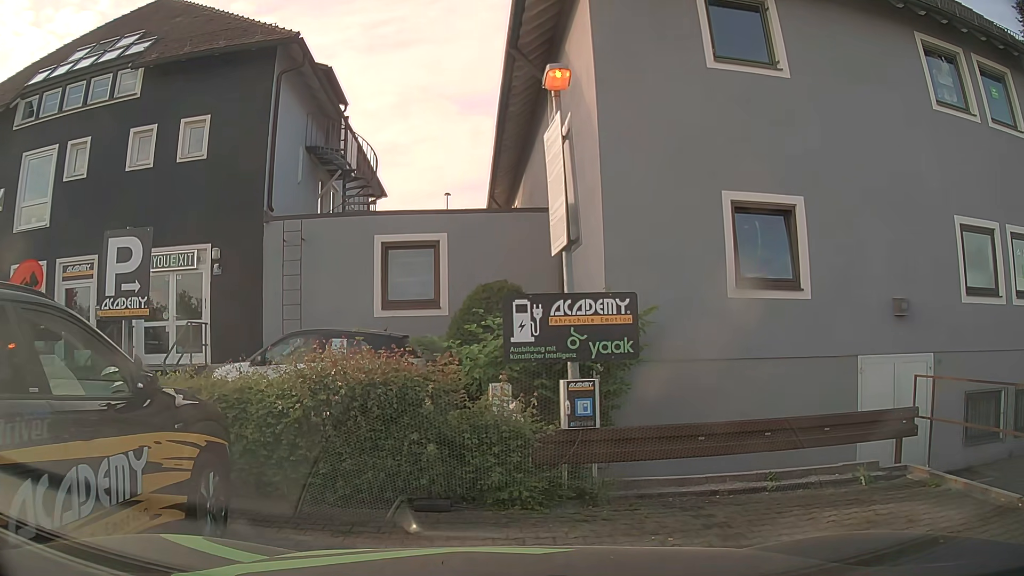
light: Day
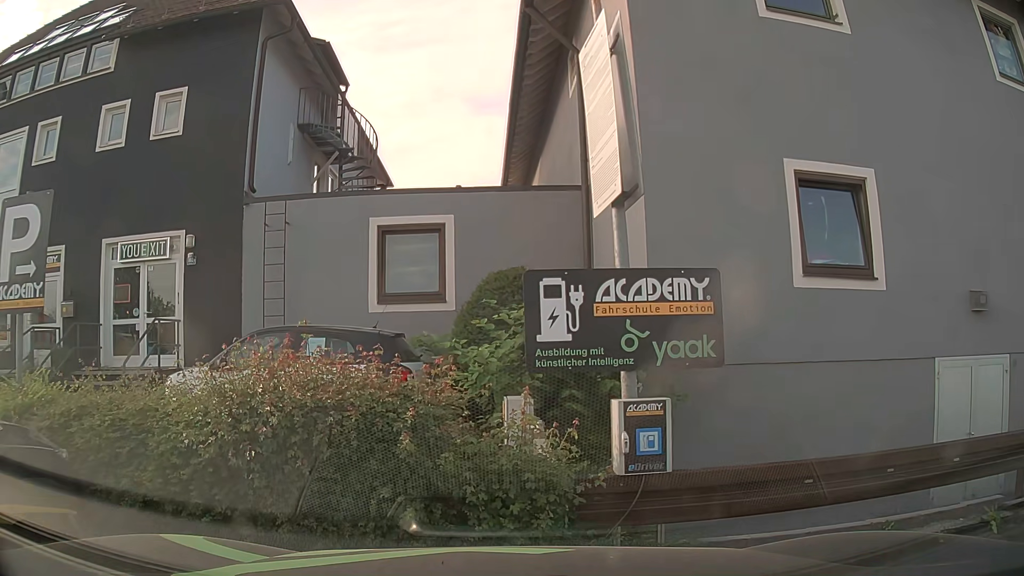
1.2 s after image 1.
(0.0, +1.9) m; -3°
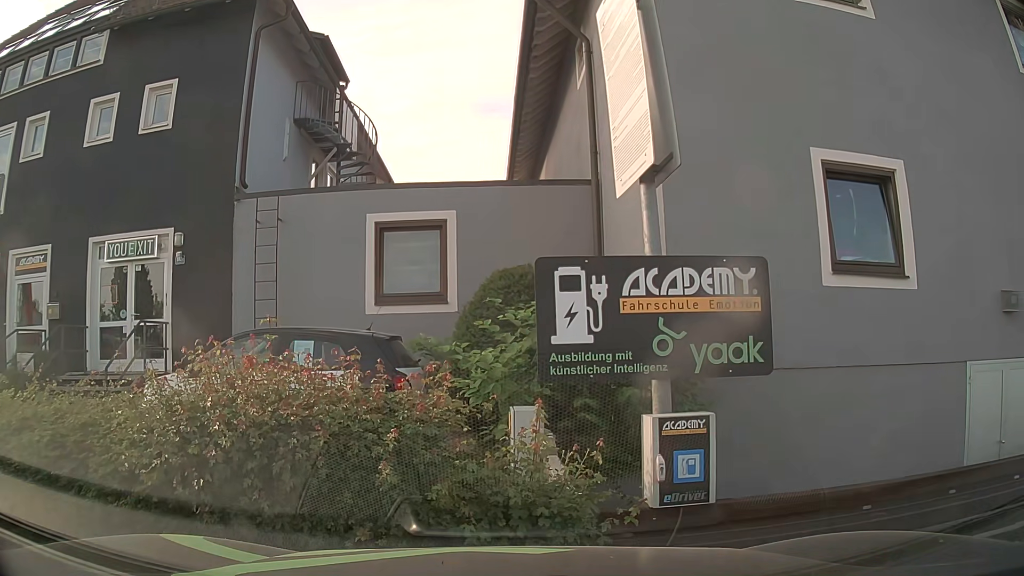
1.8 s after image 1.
(0.0, +0.7) m; 0°
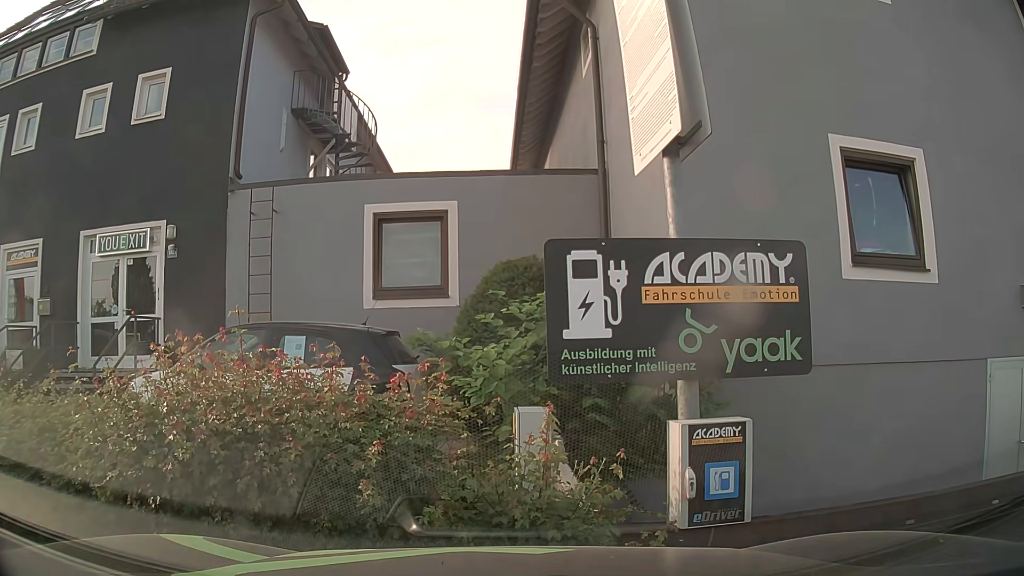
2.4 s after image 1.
(0.0, +0.4) m; 0°
